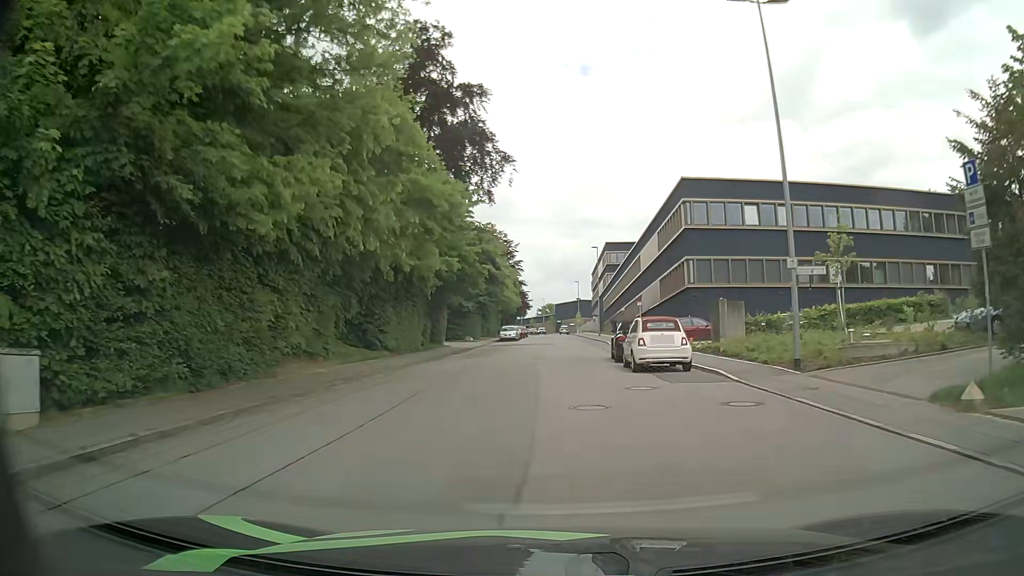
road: residential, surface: asphalt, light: Day
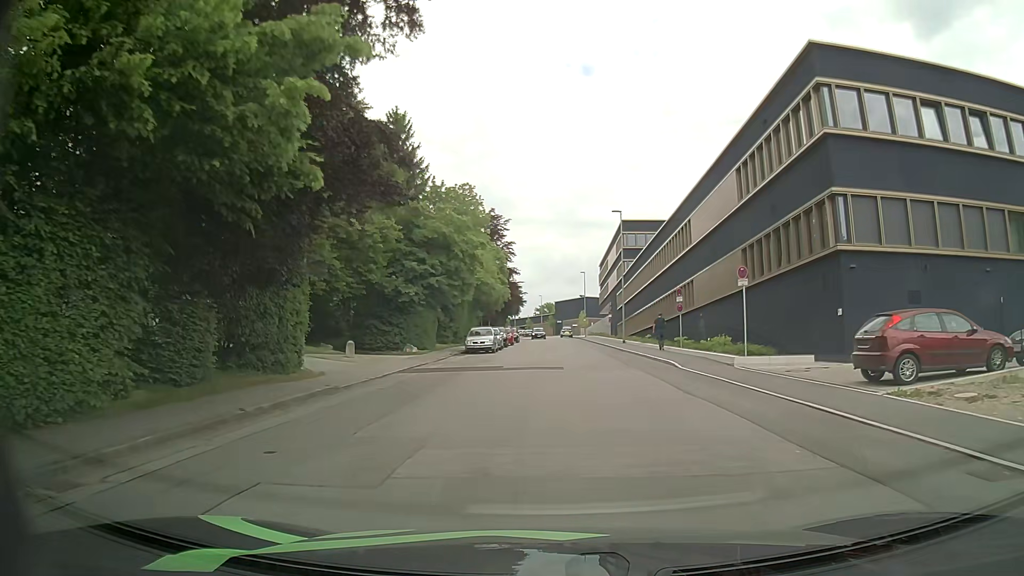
(-0.4, +25.6) m; 0°
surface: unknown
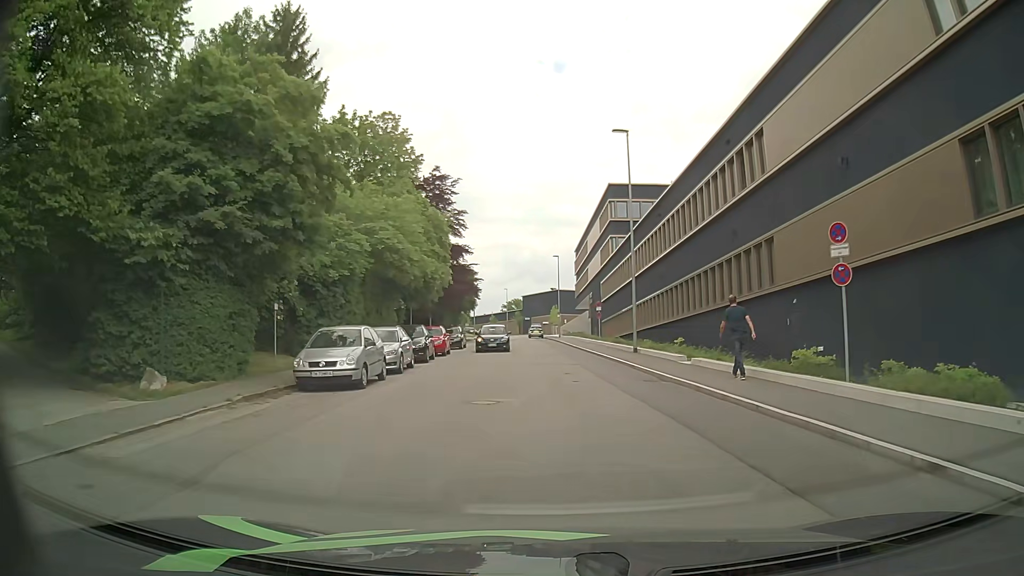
(+0.4, +21.8) m; +3°
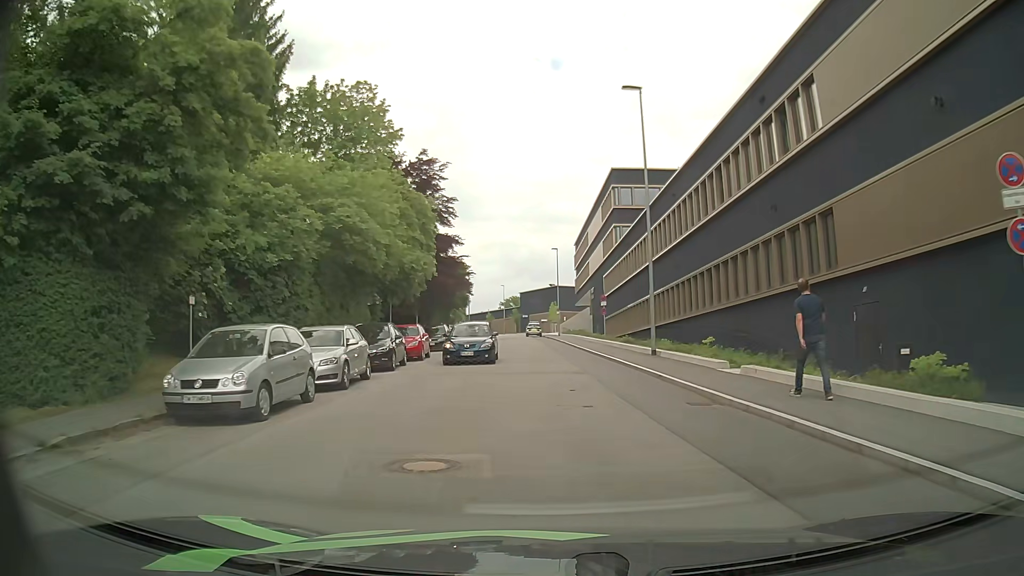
(-0.1, +5.6) m; 0°
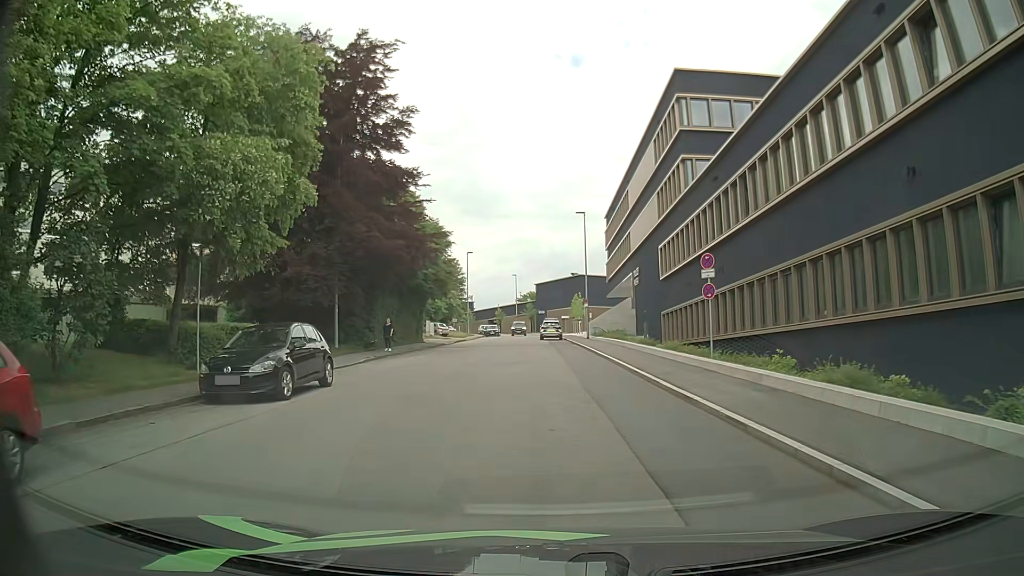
(-0.4, +24.3) m; -3°
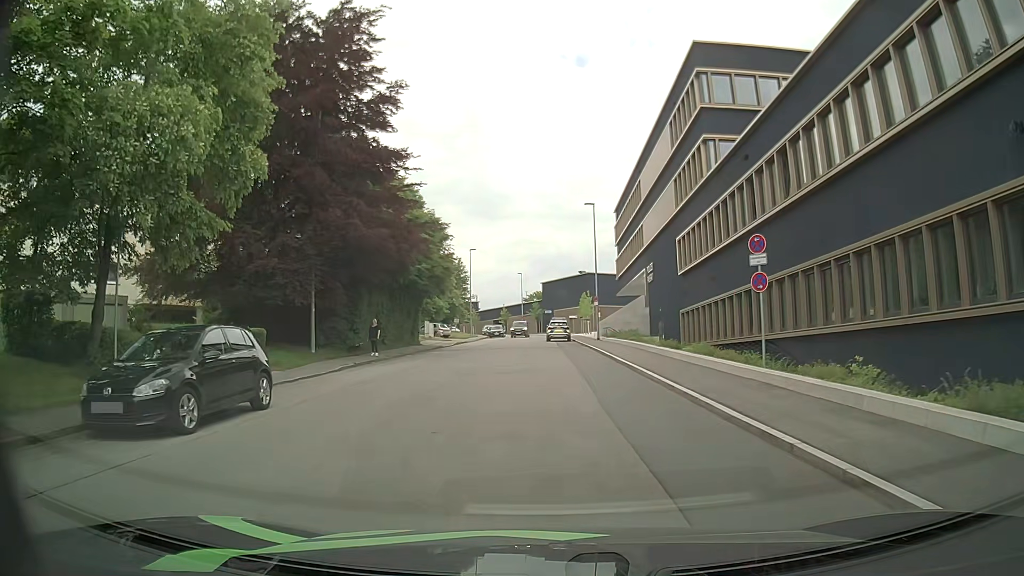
(0.0, +3.9) m; 0°
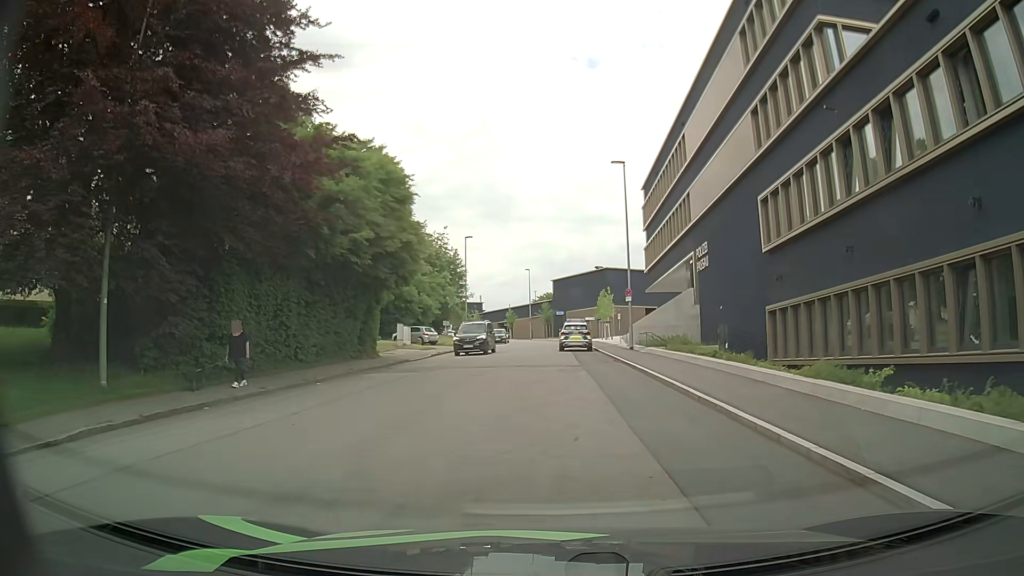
(-0.1, +14.0) m; -1°
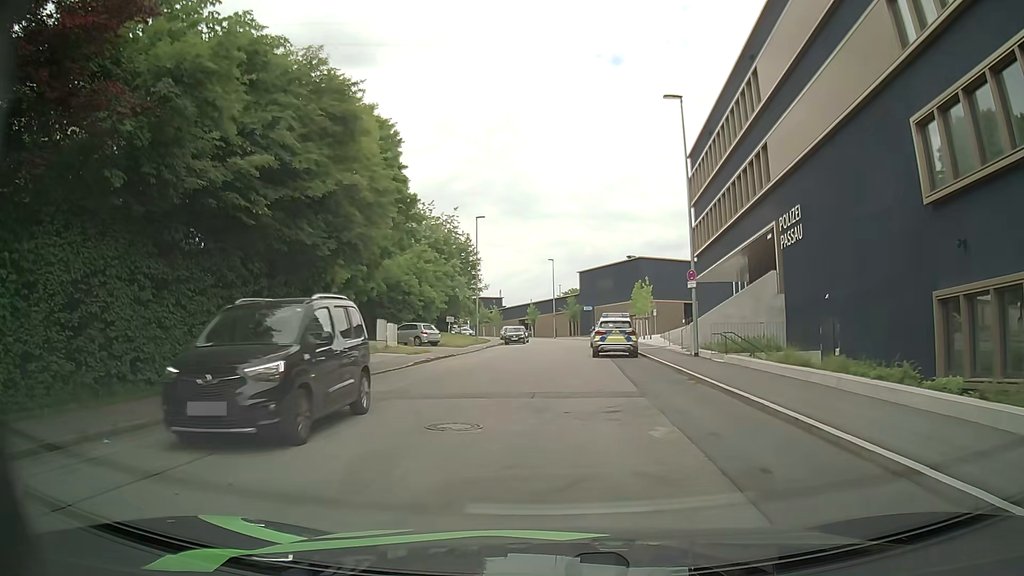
(0.0, +10.7) m; -2°
(0, +10) (0, +20) (0, +30) (0, +40) (+1, +50) (+3, +60) (+3, +70) (+2, +80) (-2, +89) (-6, +98) m
